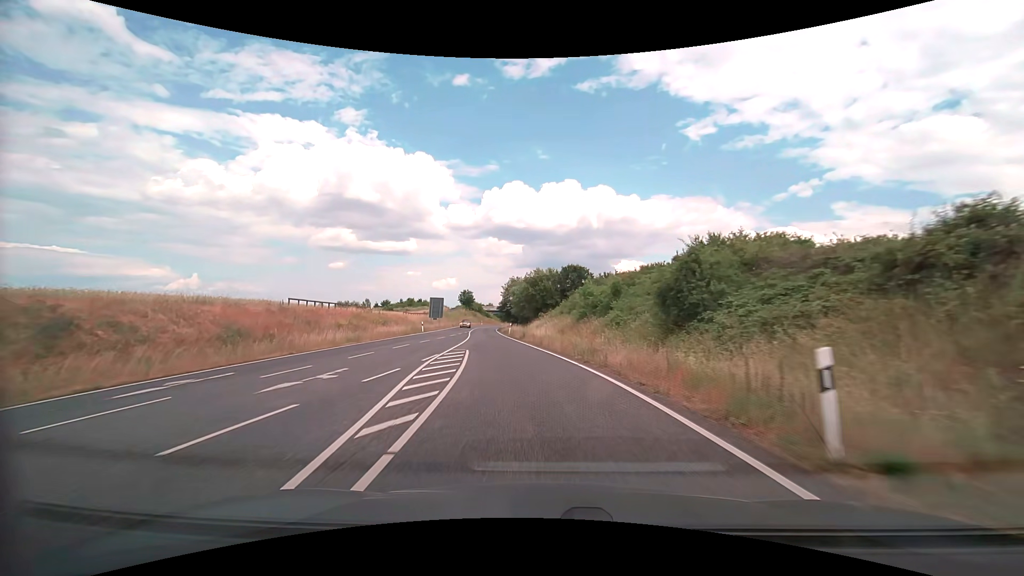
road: secondary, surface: asphalt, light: Day
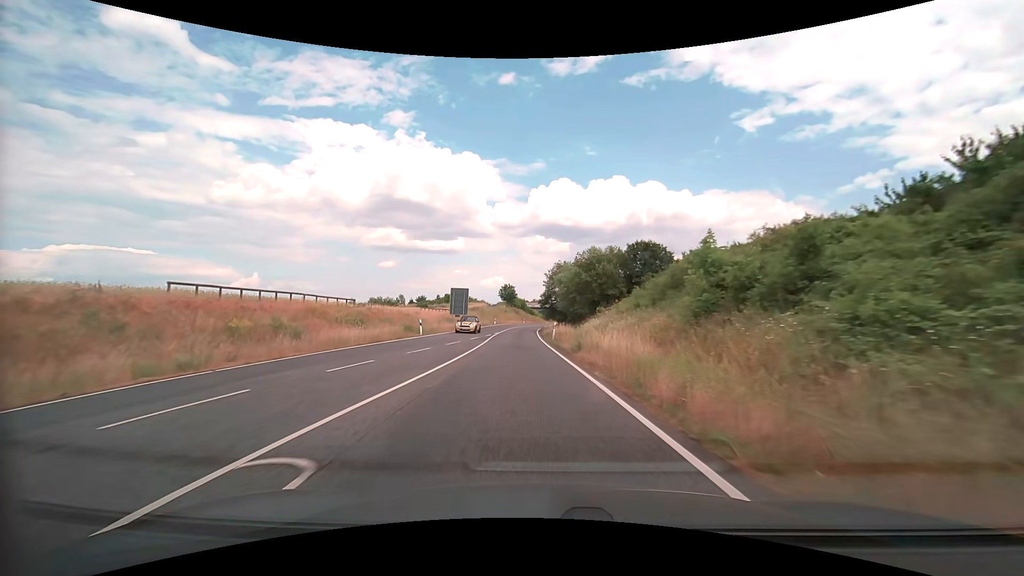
(-0.9, +19.5) m; -5°
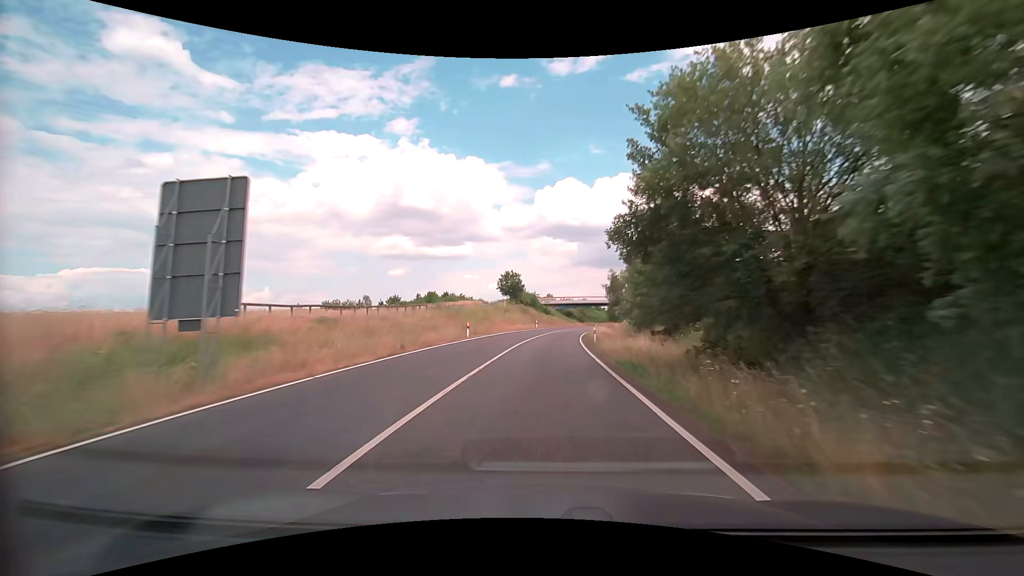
(-2.2, +50.6) m; -2°
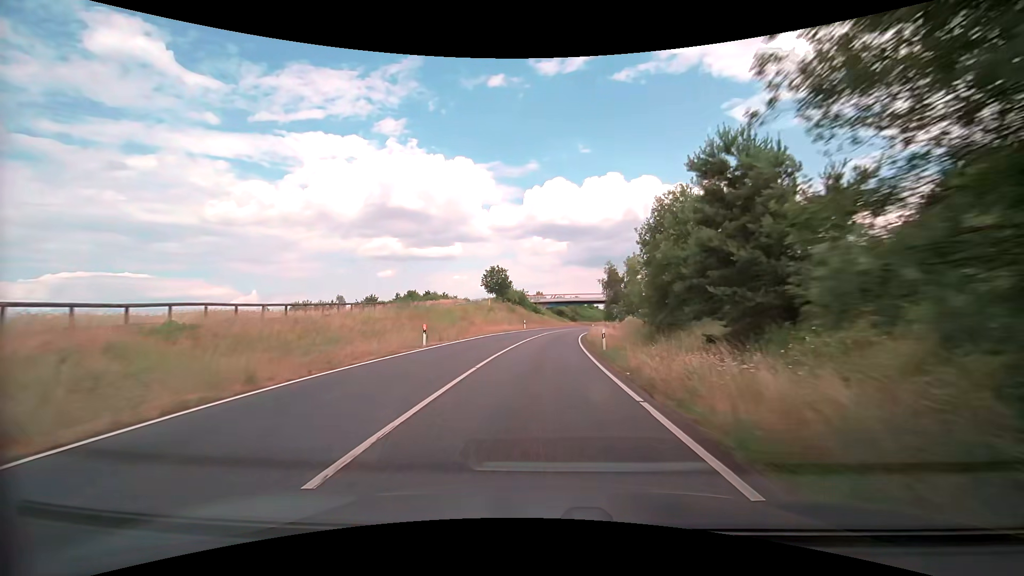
(+0.1, +10.4) m; +1°
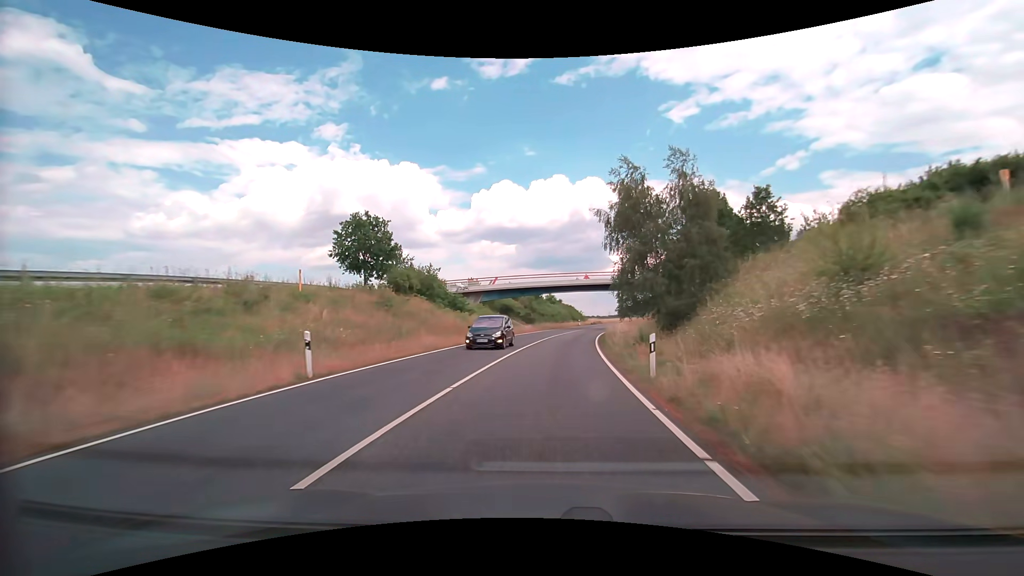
(+2.2, +52.3) m; +5°
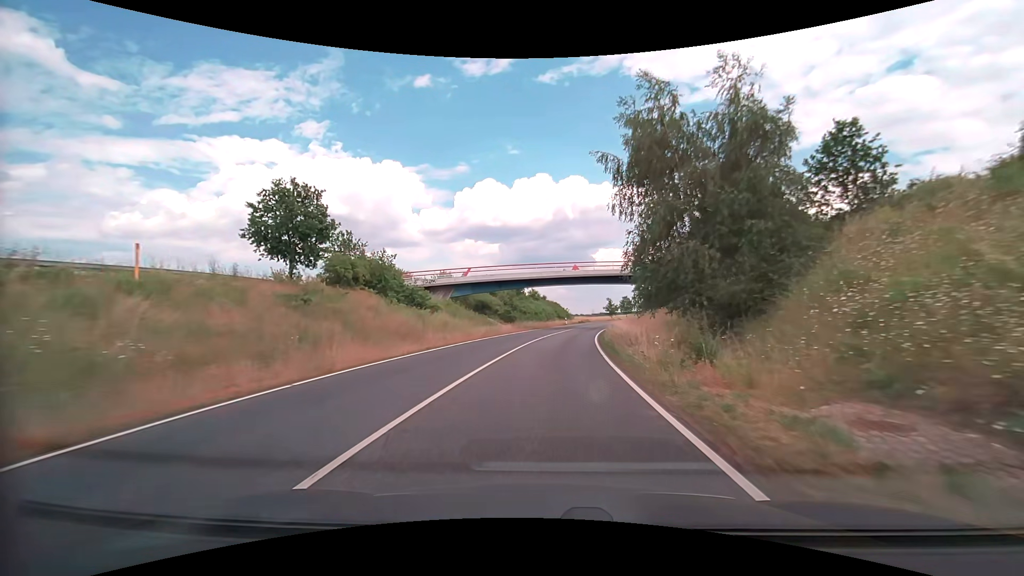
(+0.2, +10.6) m; +2°
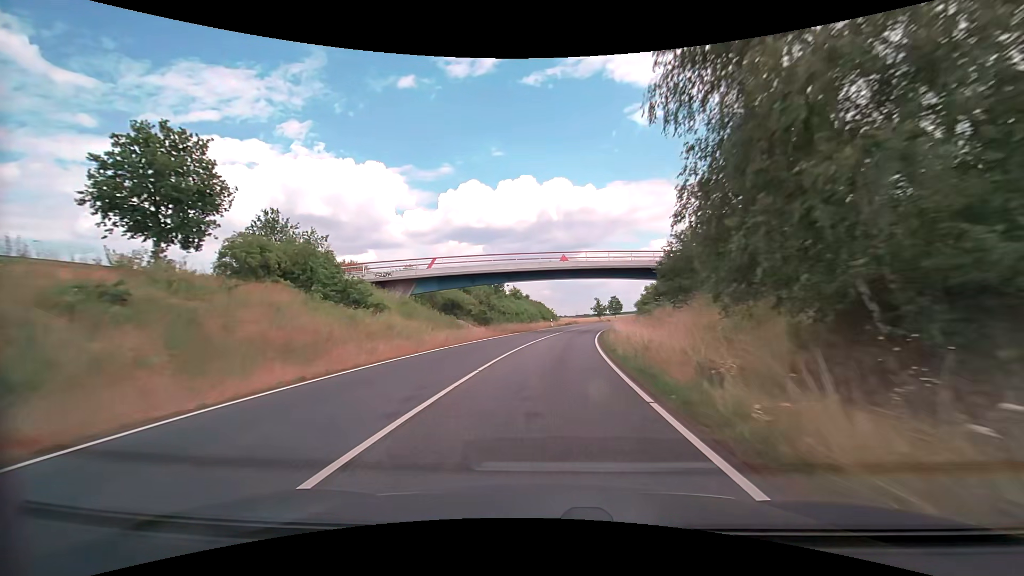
(+0.2, +10.6) m; +2°
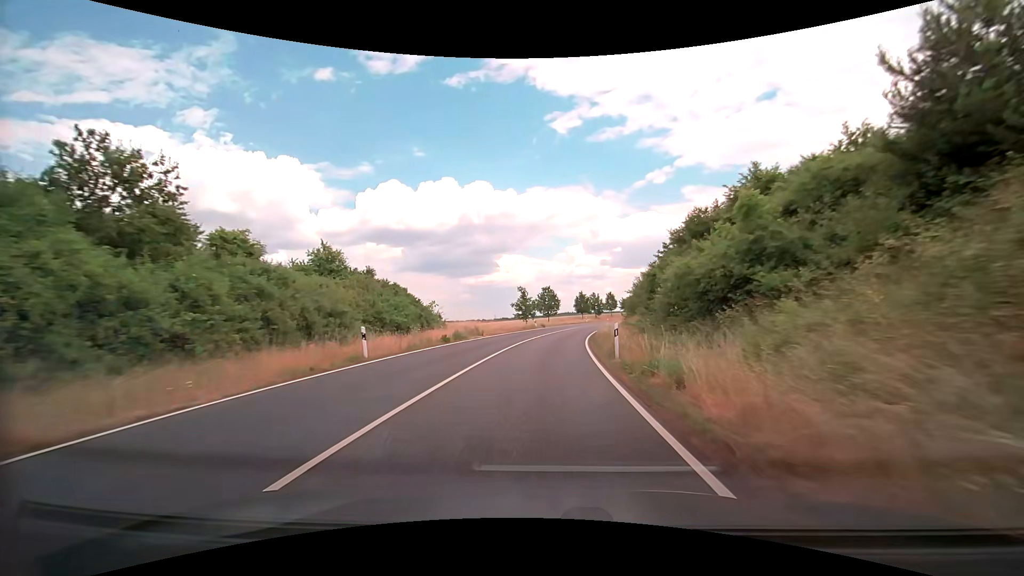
(+4.4, +53.3) m; +10°
(0, +10) (0, +20) (+1, +30) (+2, +40) (+3, +50) (+4, +60) (+6, +70) (+8, +79) (+10, +89) (+12, +99) m
